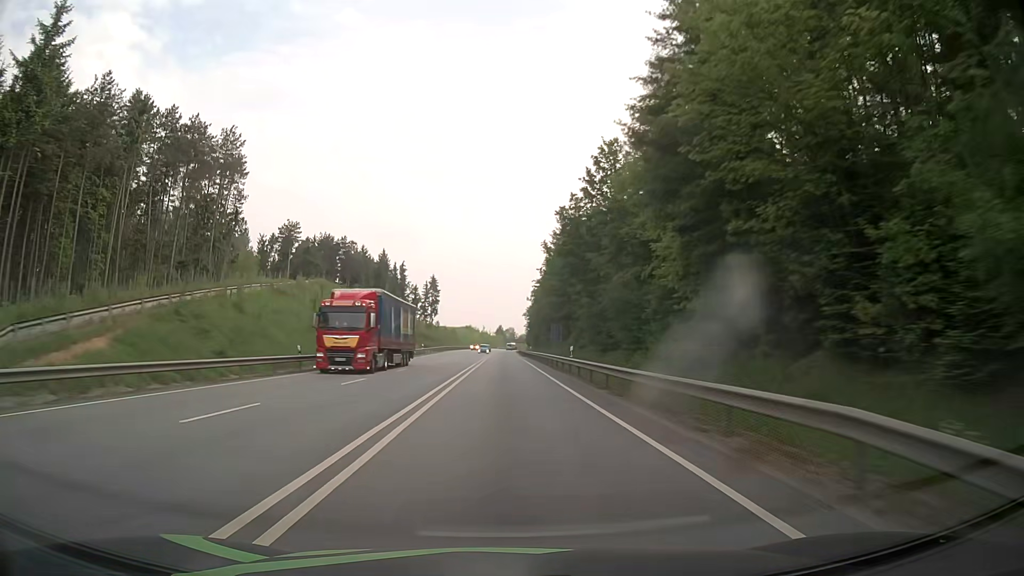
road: primary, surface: asphalt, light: Day
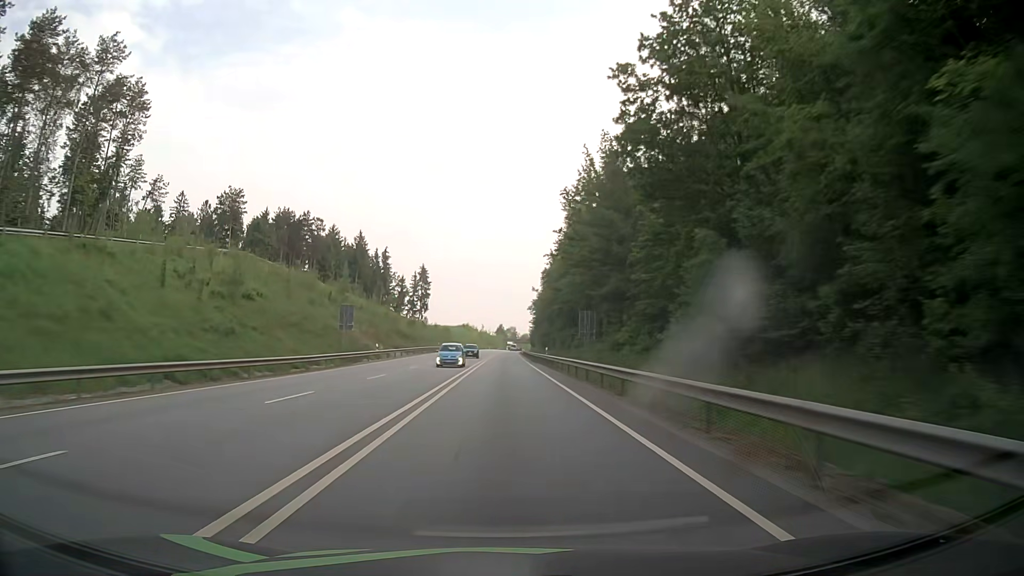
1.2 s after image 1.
(-0.1, +31.4) m; 0°
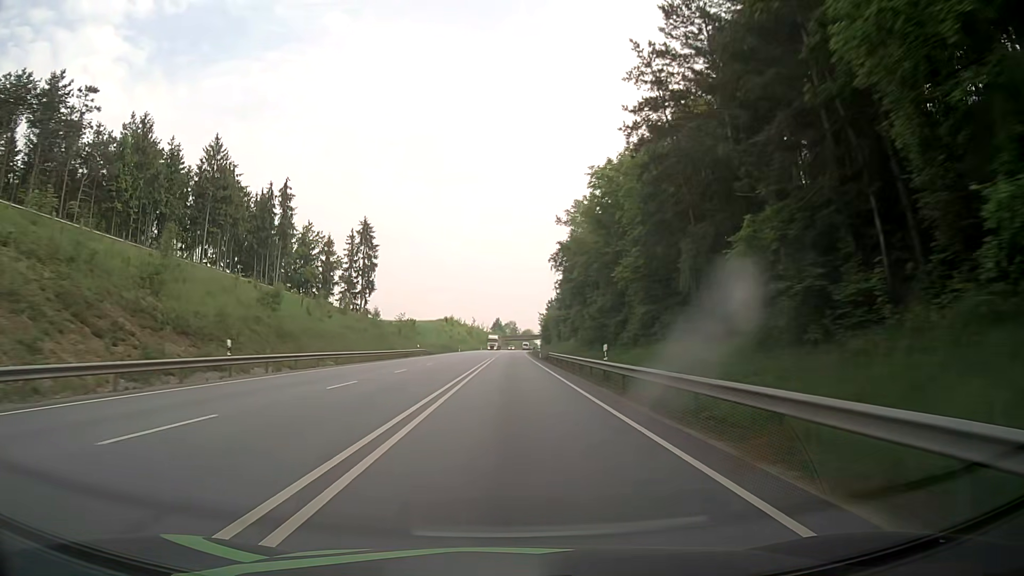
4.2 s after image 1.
(+0.1, +78.8) m; 0°
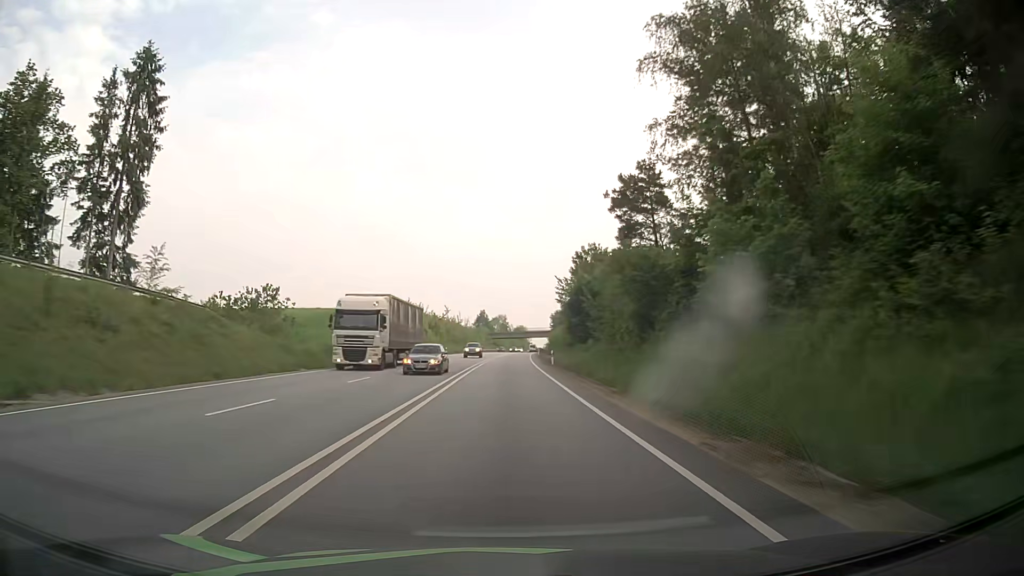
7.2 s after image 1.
(+0.9, +79.0) m; +1°
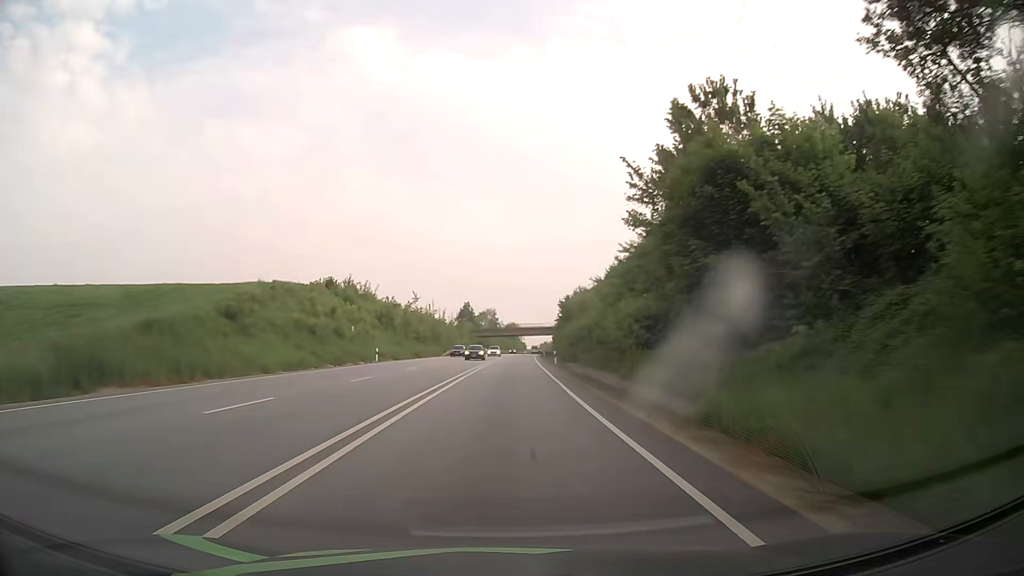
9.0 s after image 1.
(+0.4, +47.4) m; +1°
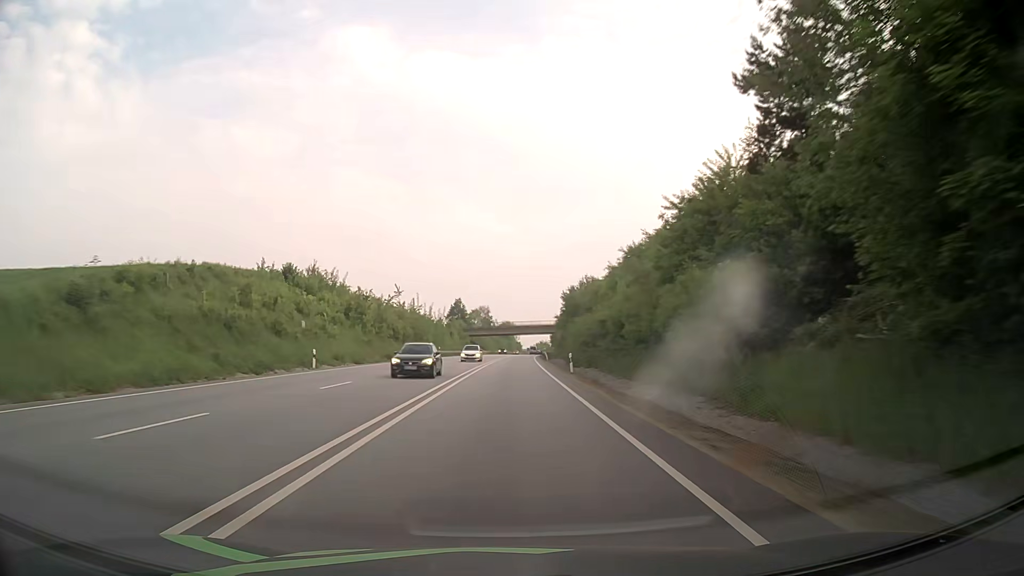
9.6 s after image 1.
(0.0, +15.8) m; 0°
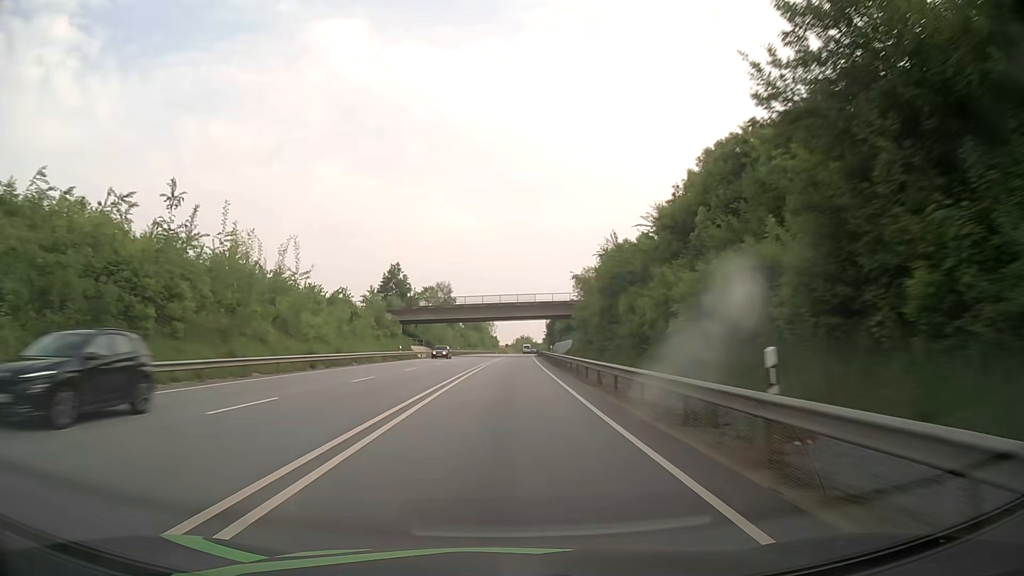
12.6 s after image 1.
(+1.7, +79.1) m; +2°
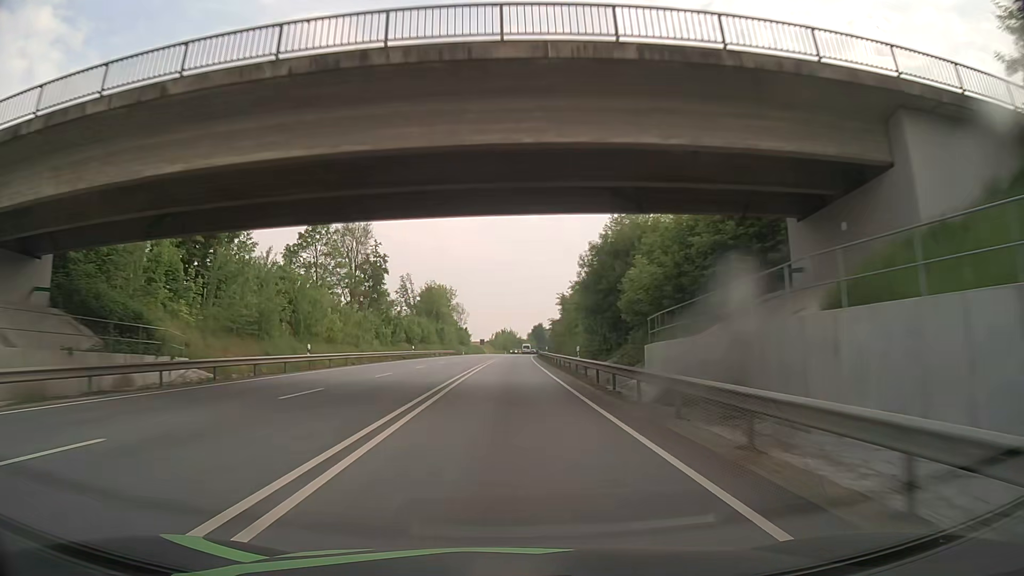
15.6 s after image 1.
(+1.4, +79.4) m; +2°
(0, +10) (0, +20) (0, +30) (0, +40) (0, +50) (+1, +60) (+1, +70) (+1, +80) (+2, +90) (+2, +100) m
